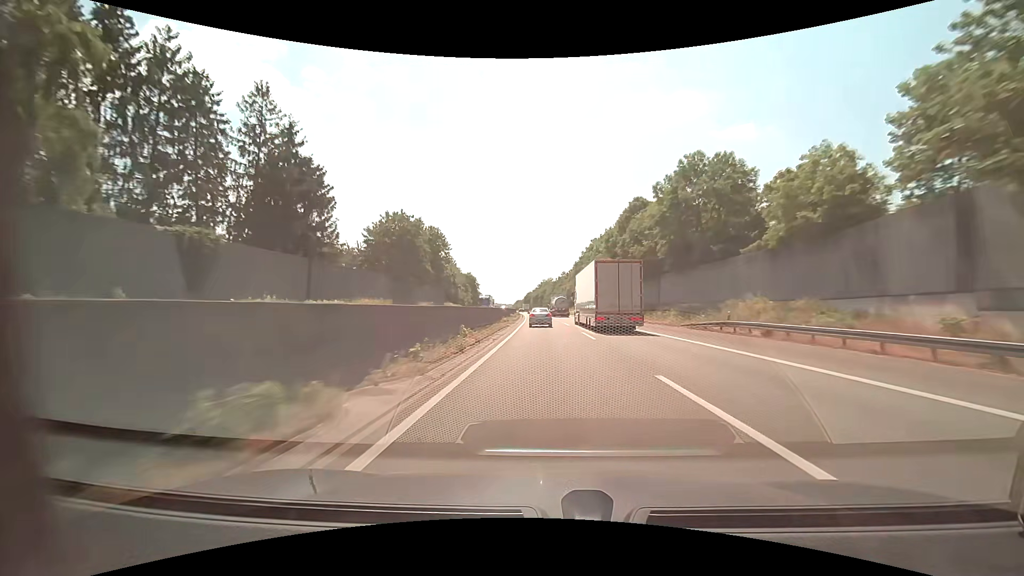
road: motorway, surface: asphalt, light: Day
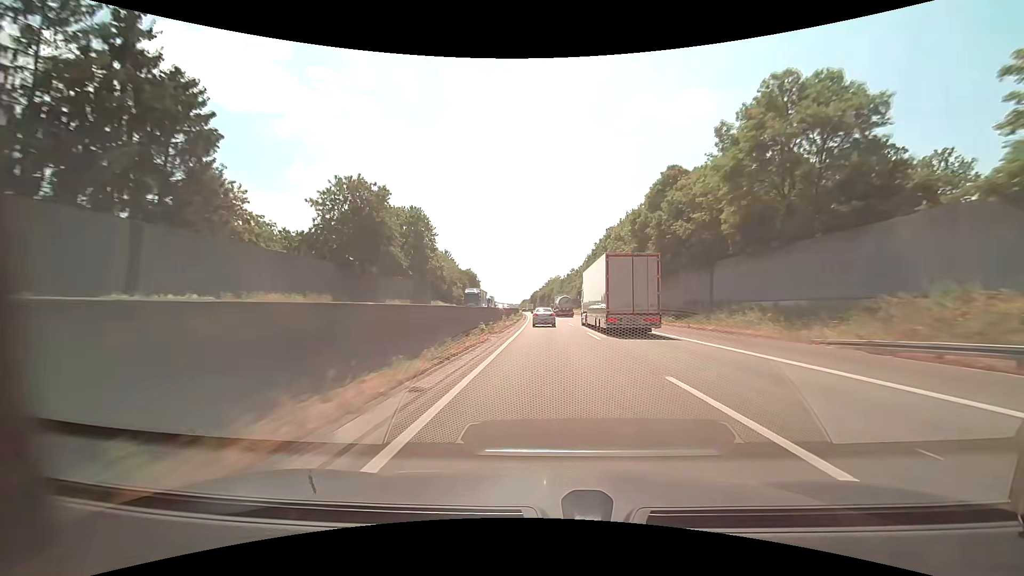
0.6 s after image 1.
(-0.1, +18.2) m; -1°
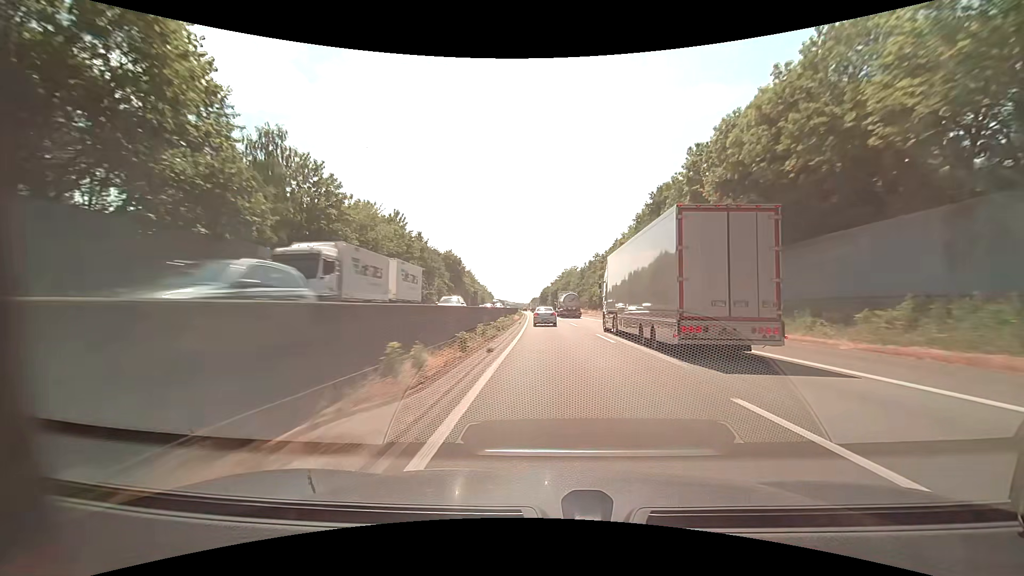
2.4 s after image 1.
(-1.1, +56.4) m; -1°
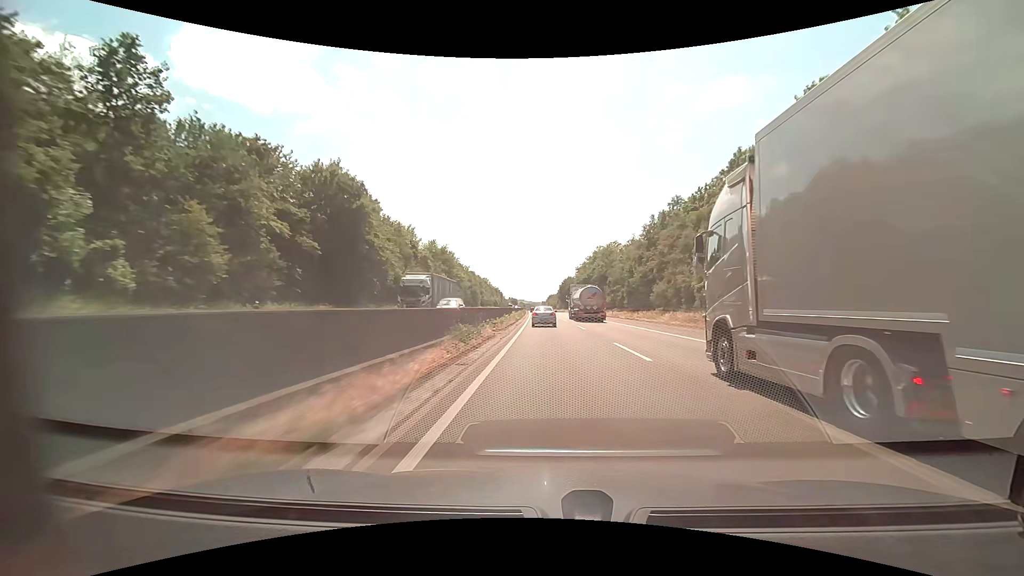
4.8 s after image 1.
(-1.6, +78.7) m; -2°
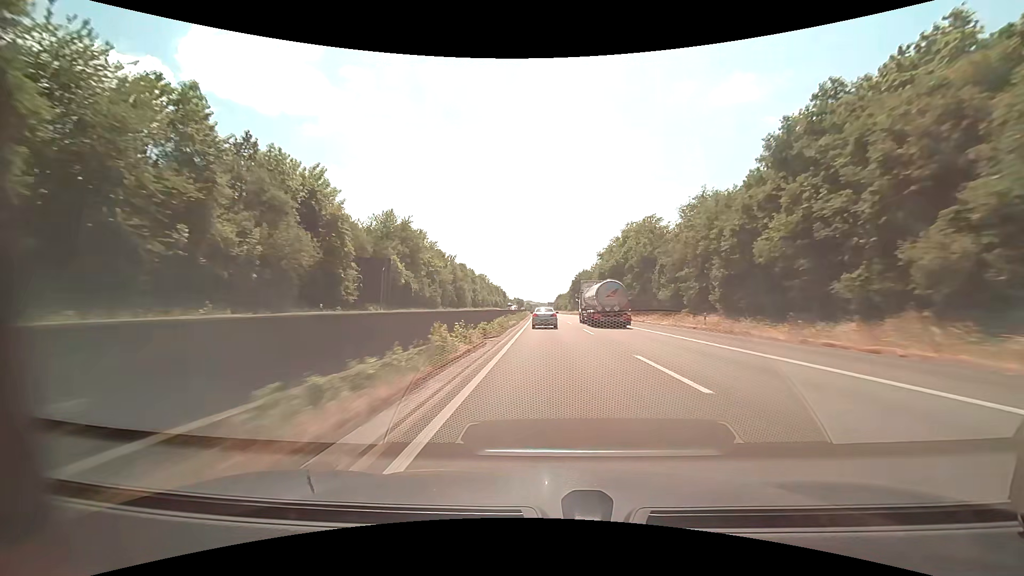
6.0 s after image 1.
(-0.3, +40.4) m; -1°
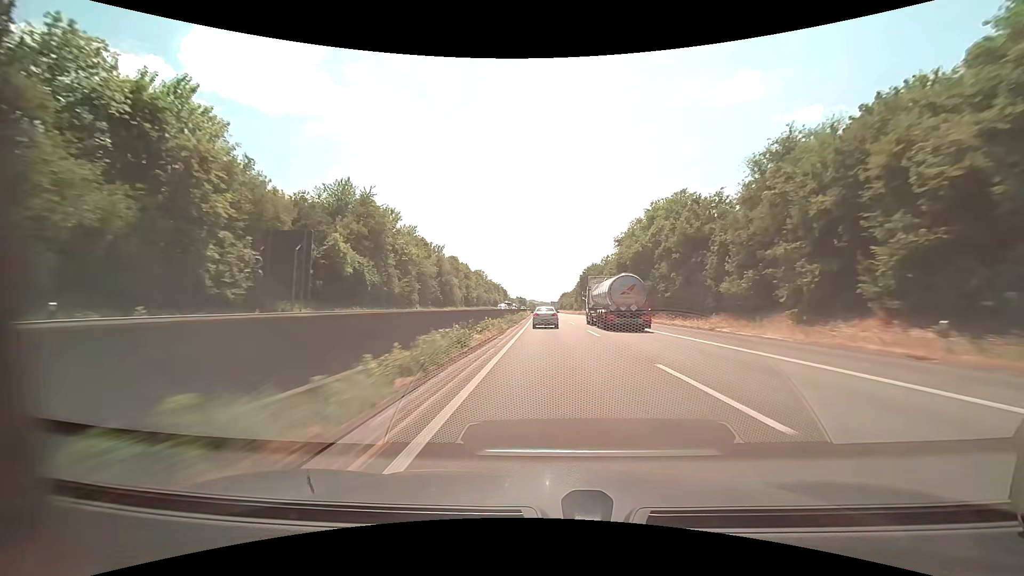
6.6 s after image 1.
(0.0, +20.3) m; 0°
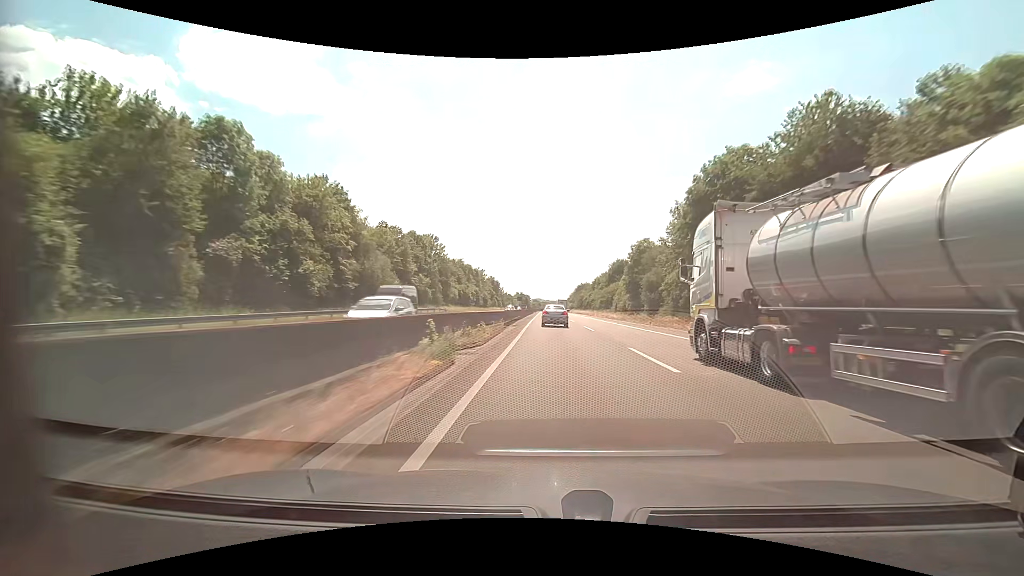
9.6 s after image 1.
(-0.8, +102.7) m; -1°
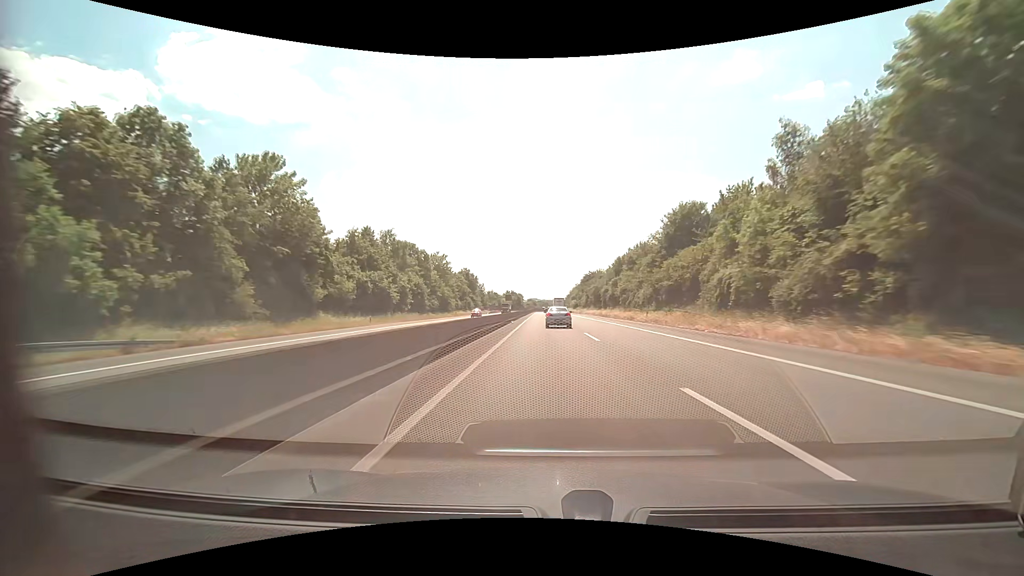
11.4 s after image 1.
(+0.3, +62.0) m; 0°
(0, +10) (0, +20) (0, +30) (0, +40) (0, +50) (0, +60) (0, +70) (0, +80) (0, +90) (0, +100) m
